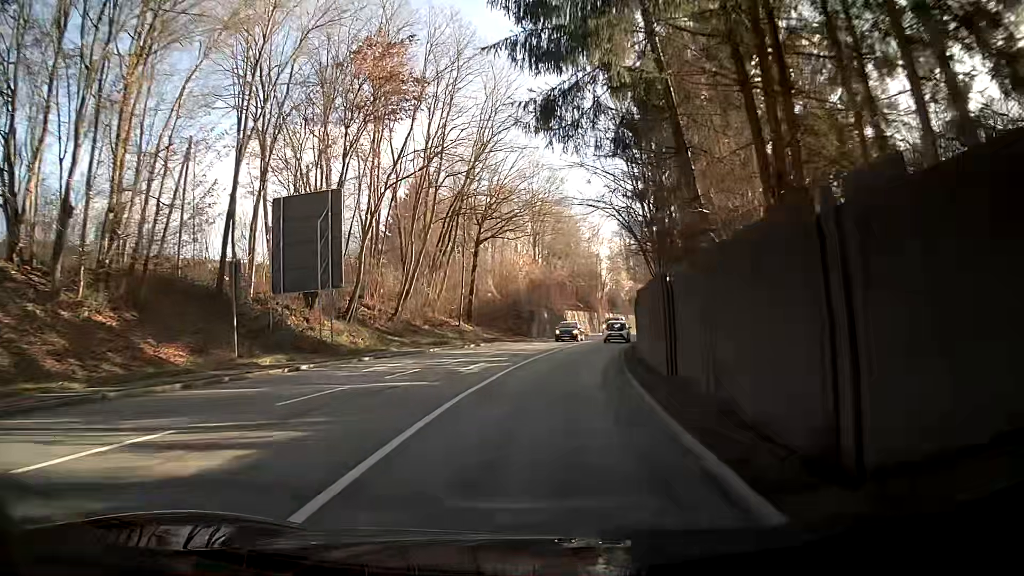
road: primary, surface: asphalt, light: Day
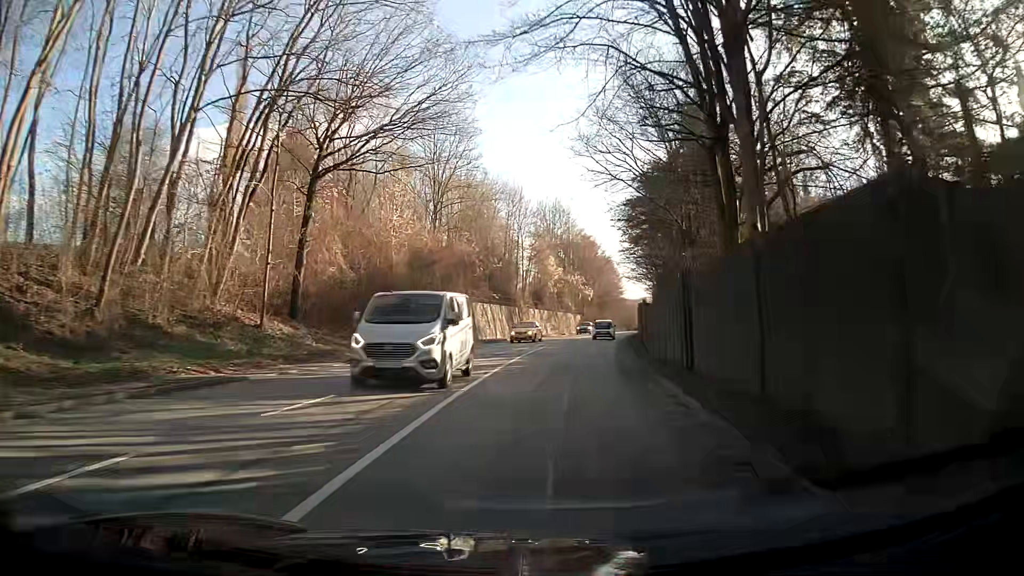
(+2.0, +25.4) m; +9°
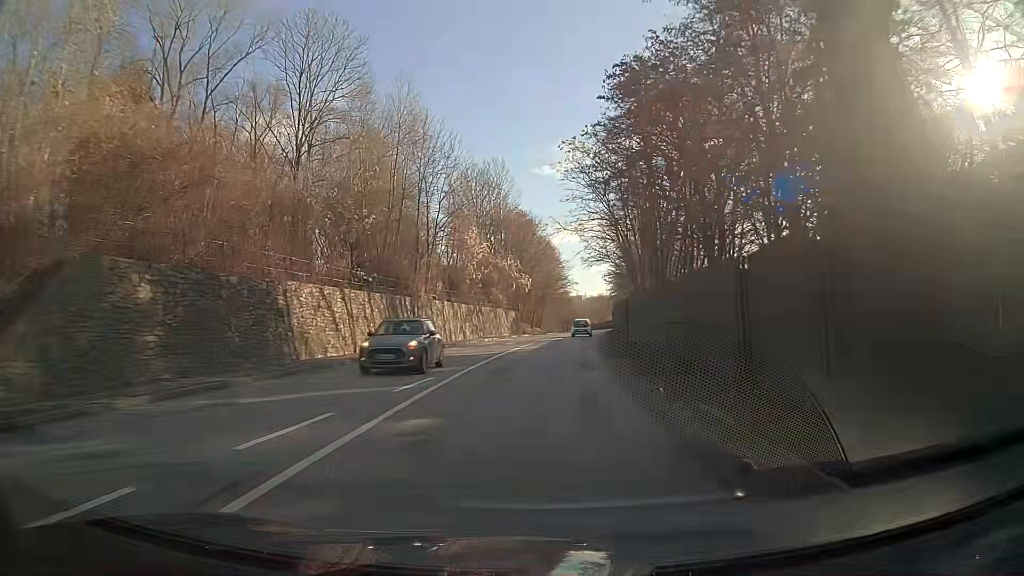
(+0.8, +25.8) m; +4°
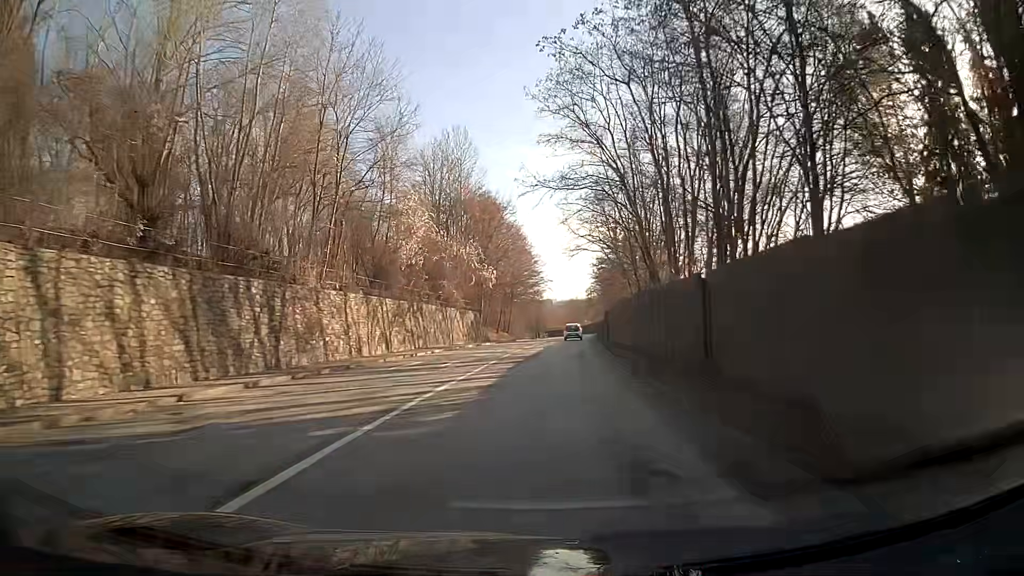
(+0.5, +17.6) m; +3°
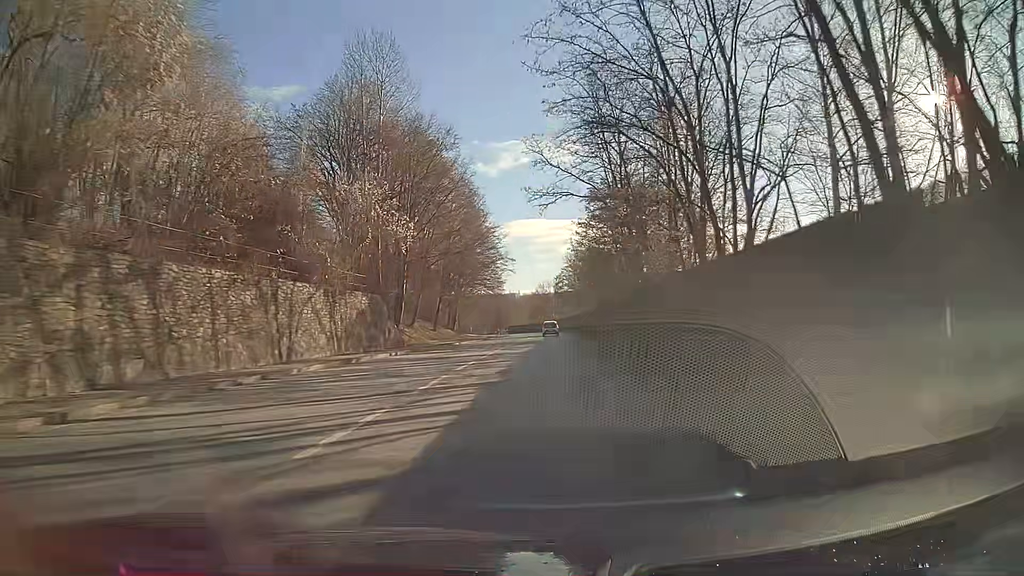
(+0.6, +27.0) m; +3°
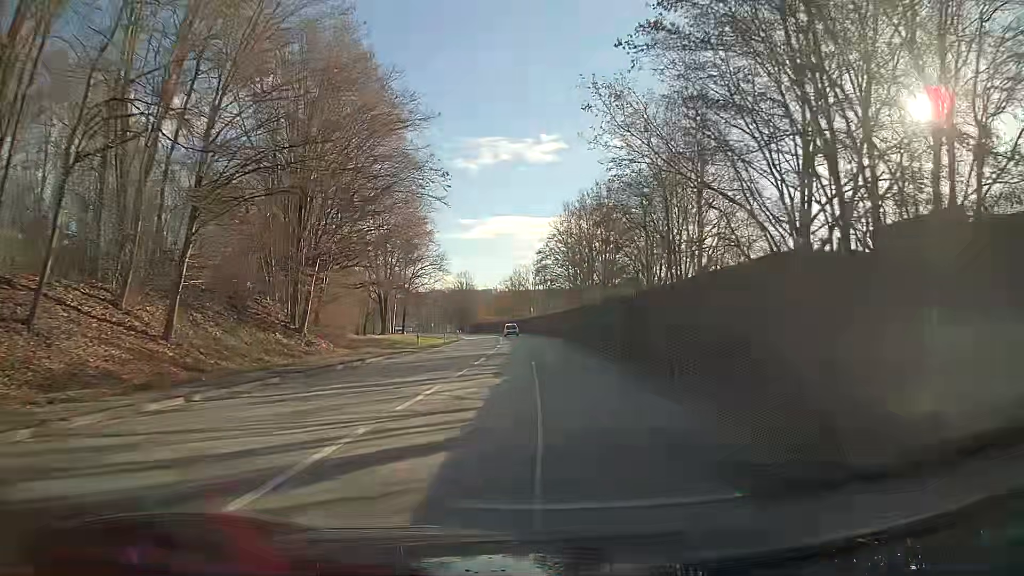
(+1.0, +43.9) m; +2°
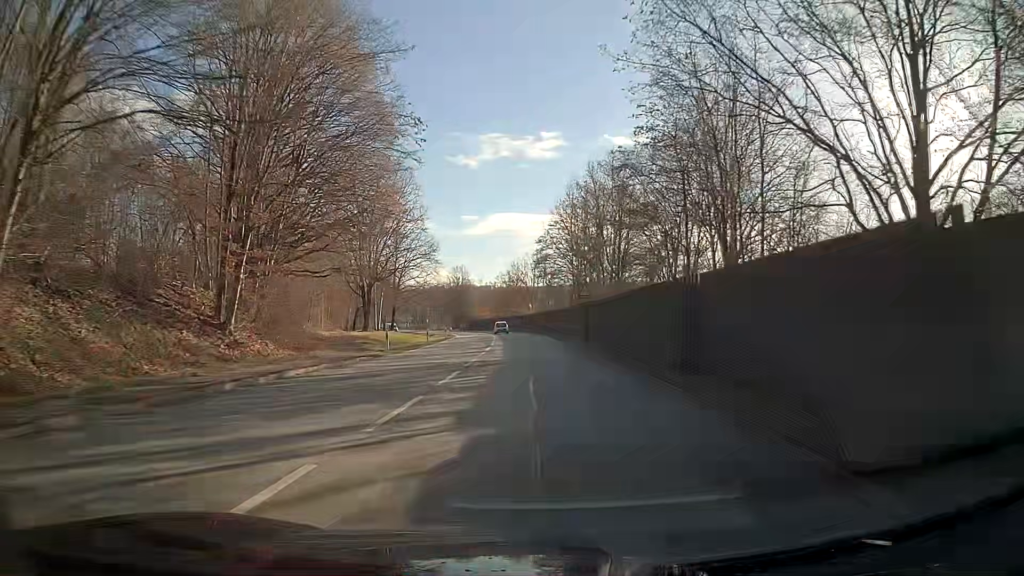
(0.0, +8.4) m; 0°
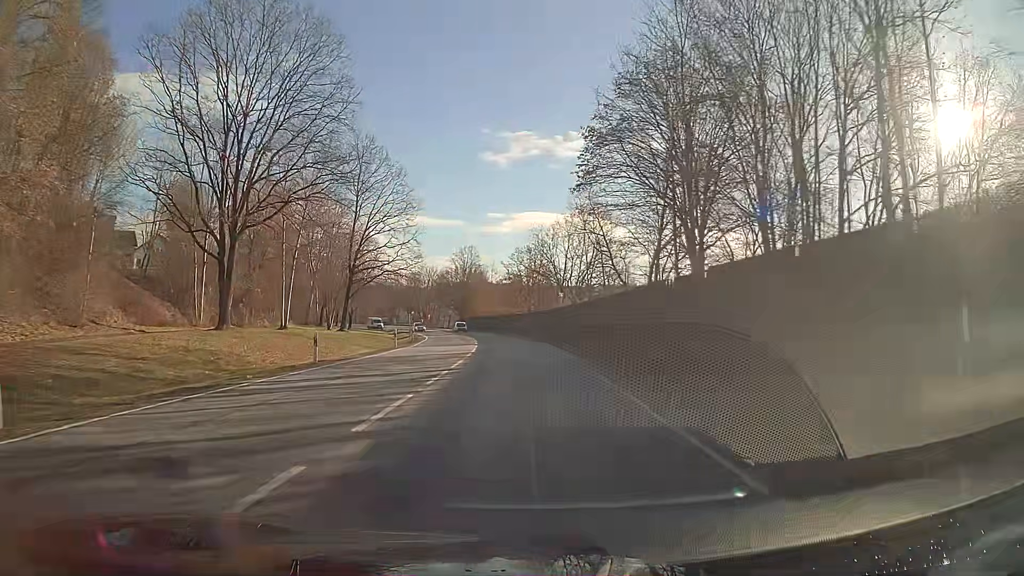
(-0.8, +42.4) m; -3°
